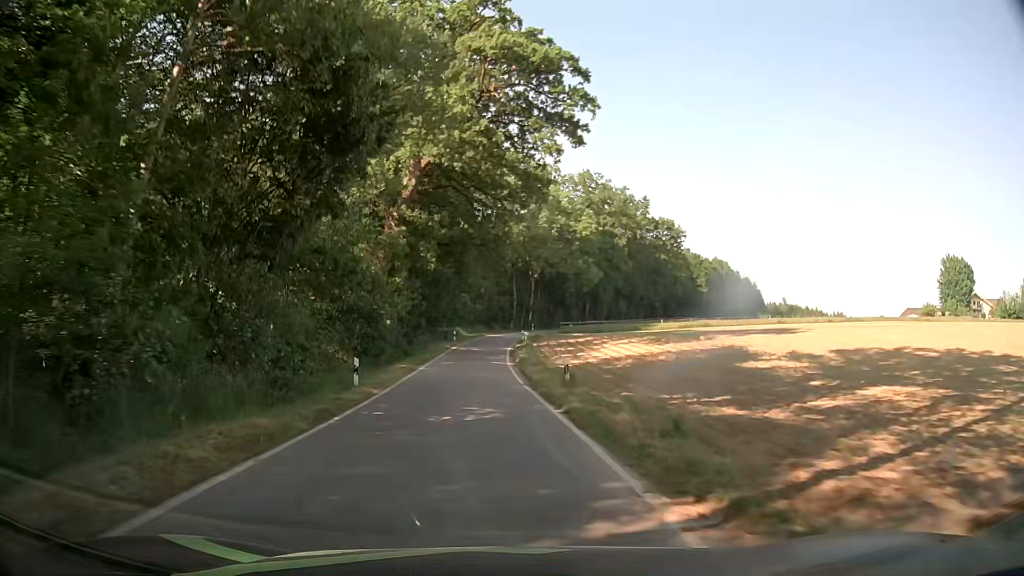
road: tertiary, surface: asphalt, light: Day
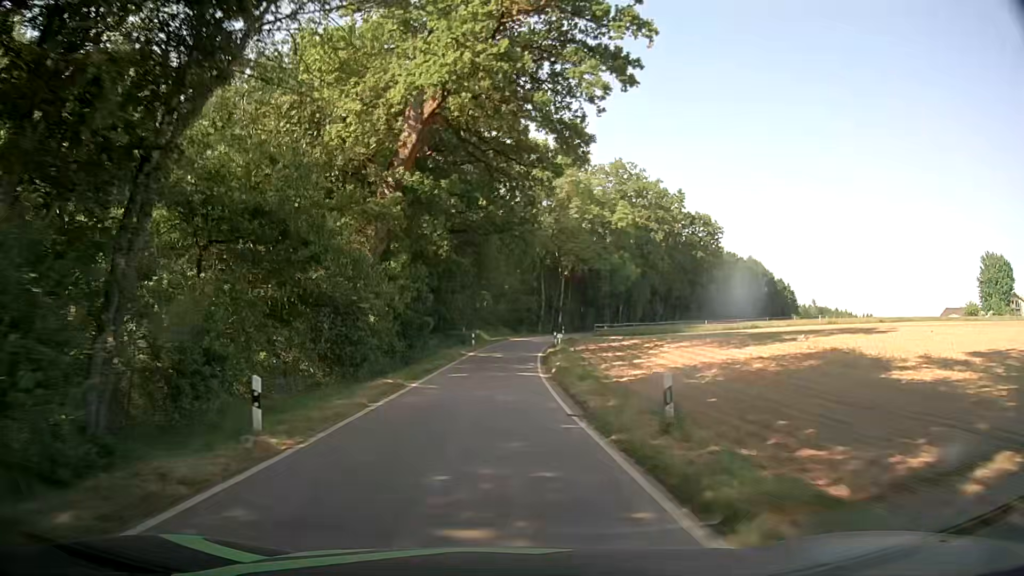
(-0.2, +9.6) m; -2°
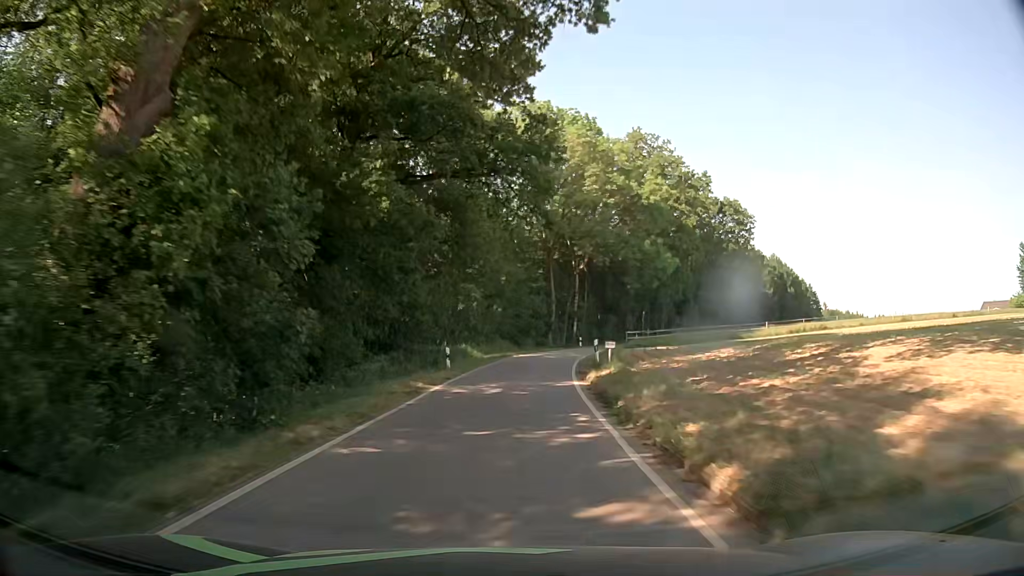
(-0.1, +20.7) m; 0°
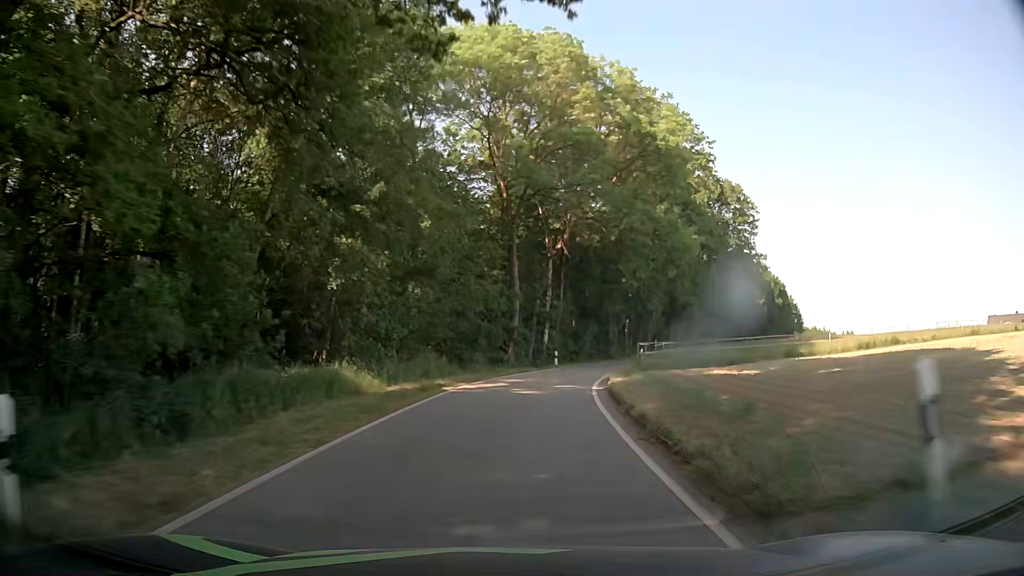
(+0.6, +21.9) m; +4°
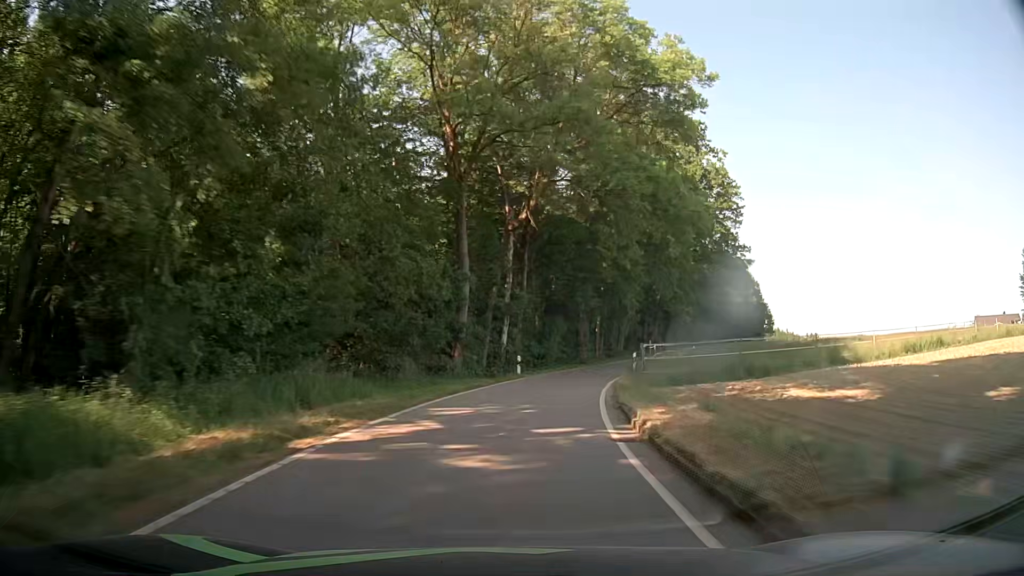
(+0.4, +10.9) m; +4°
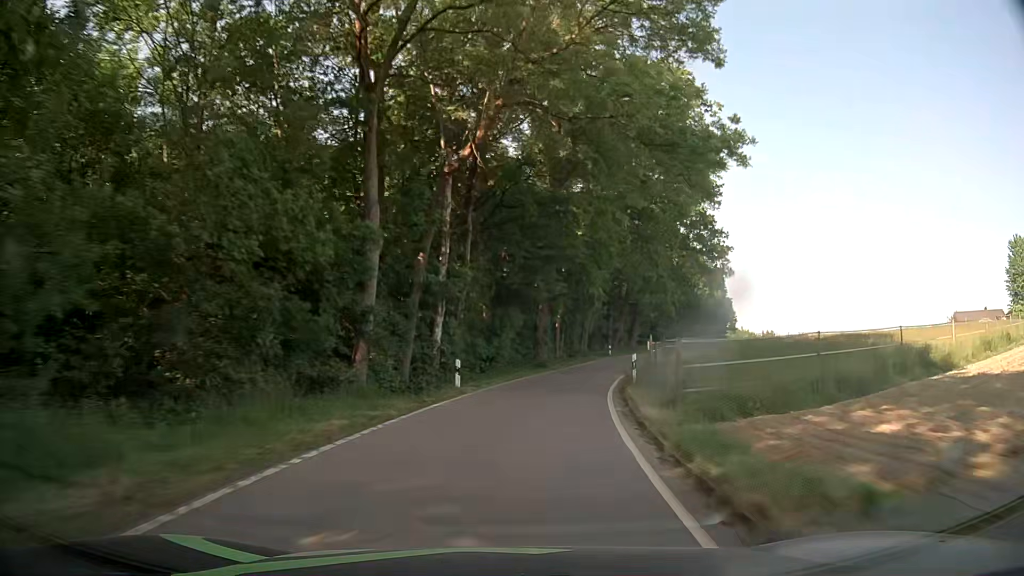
(+0.5, +10.9) m; +5°
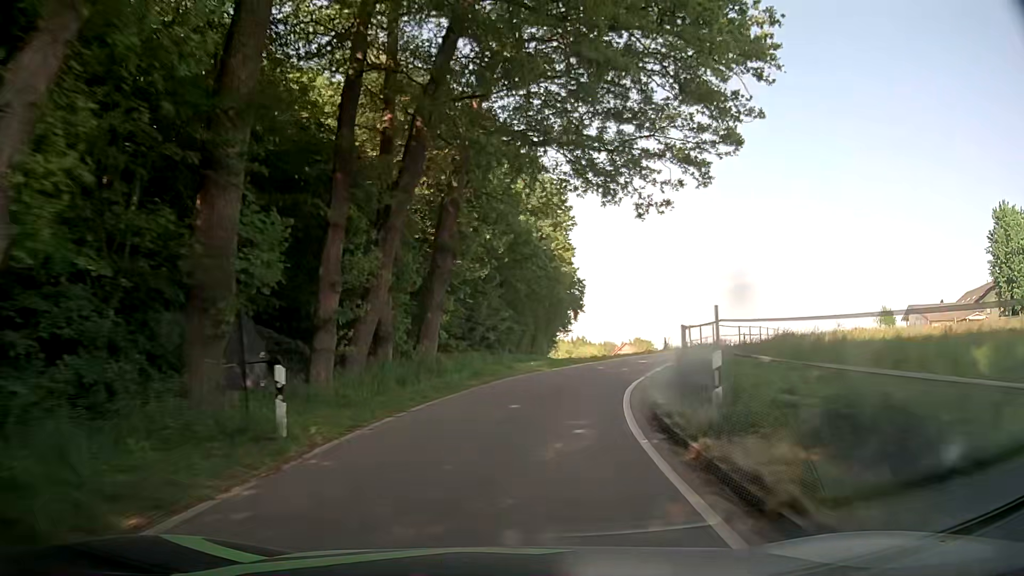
(+9.6, +51.6) m; +18°
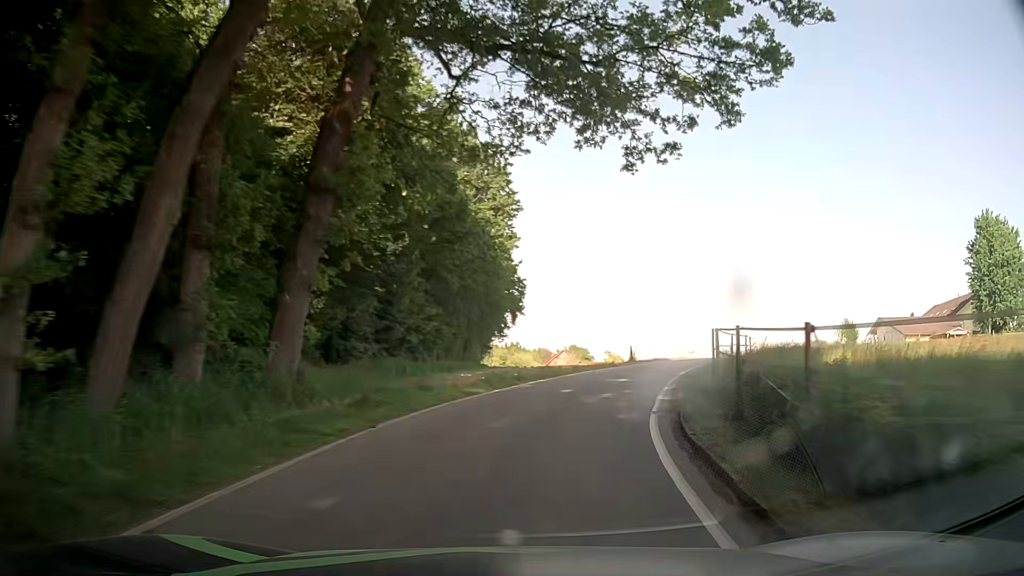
(+0.3, +9.0) m; +4°
(+1, +10) (+3, +20) (+7, +29) (+11, +38) (+16, +47) (+19, +56) (+23, +66) (+25, +75) (+27, +85) (+29, +95) m
